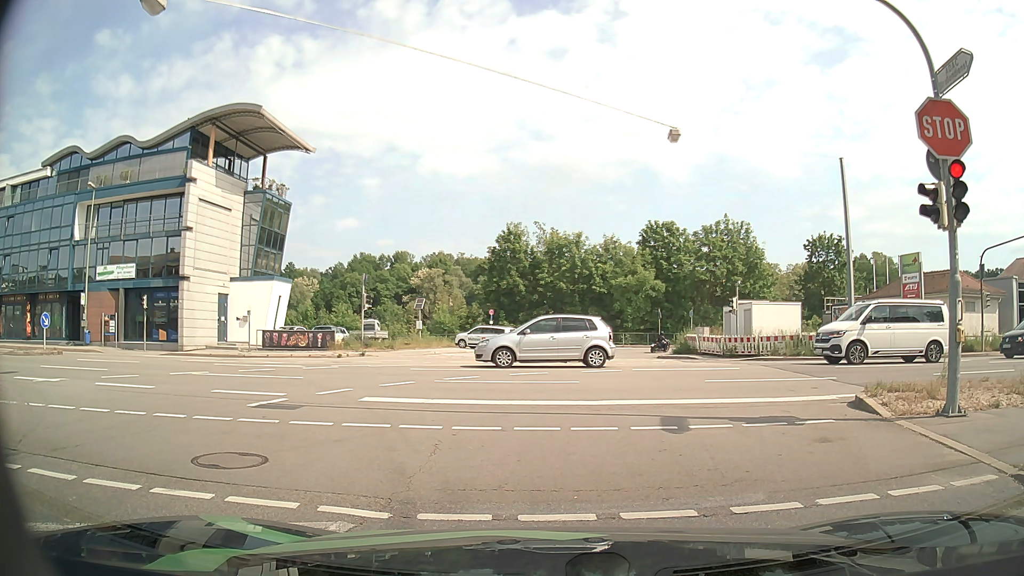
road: tertiary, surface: asphalt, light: Day
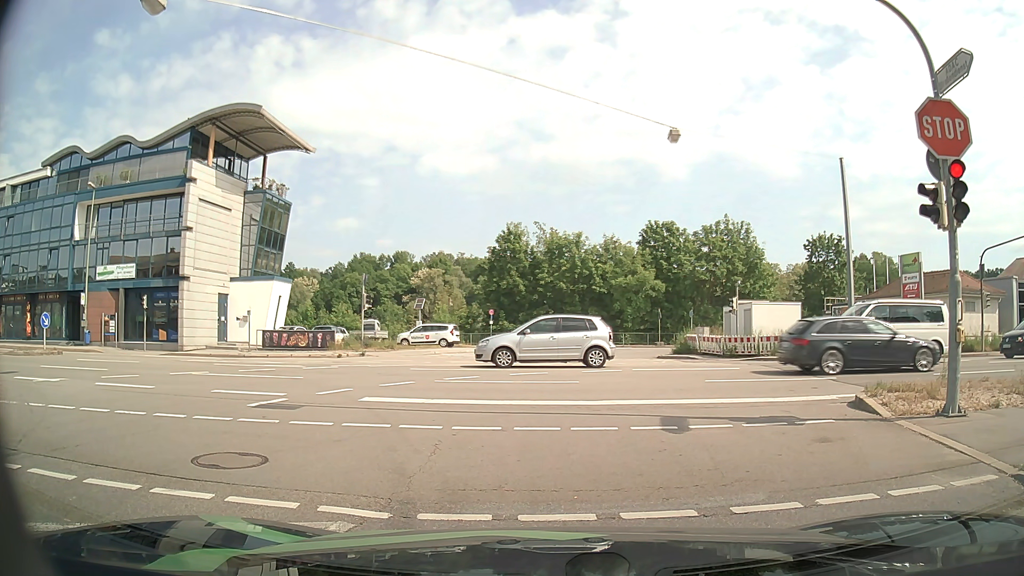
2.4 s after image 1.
(0.0, 0.0) m; 0°
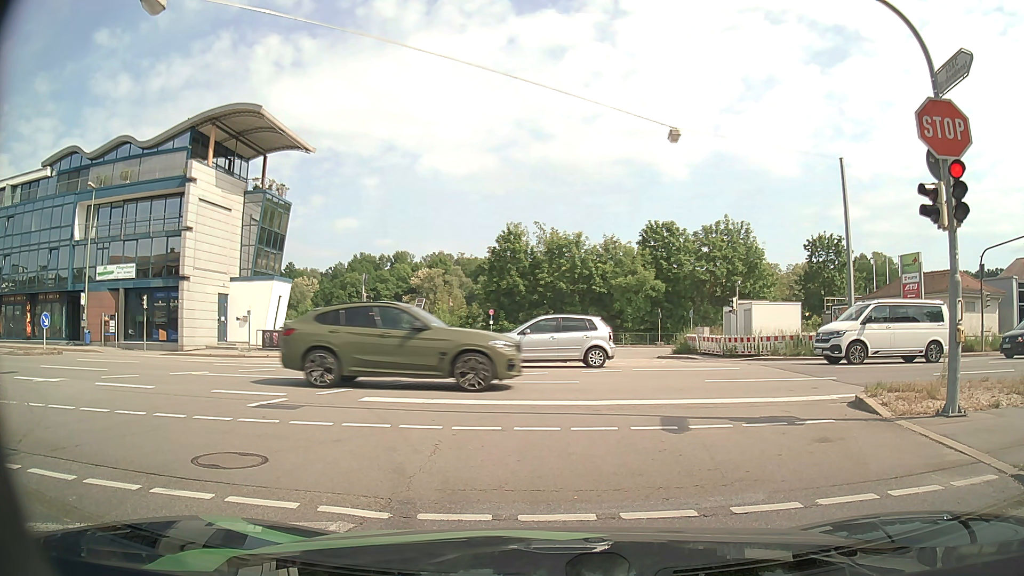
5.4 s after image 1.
(0.0, 0.0) m; 0°
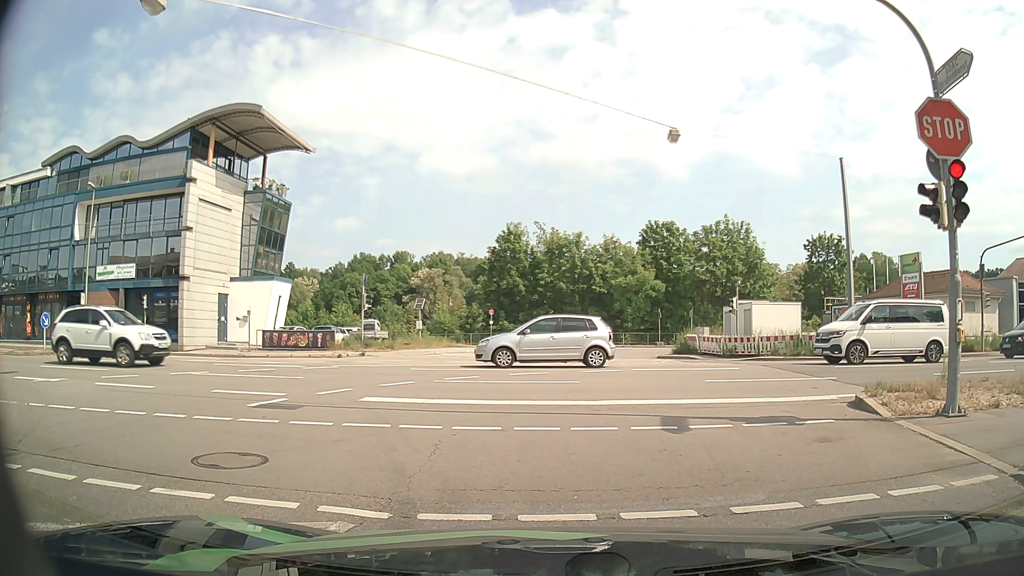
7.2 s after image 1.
(0.0, 0.0) m; 0°
(-1, +10) (-5, +19) (-12, +26) (-22, +28) (-32, +28) (-42, +27) (-52, +27) (-62, +27) (-72, +27) (-82, +27) m
